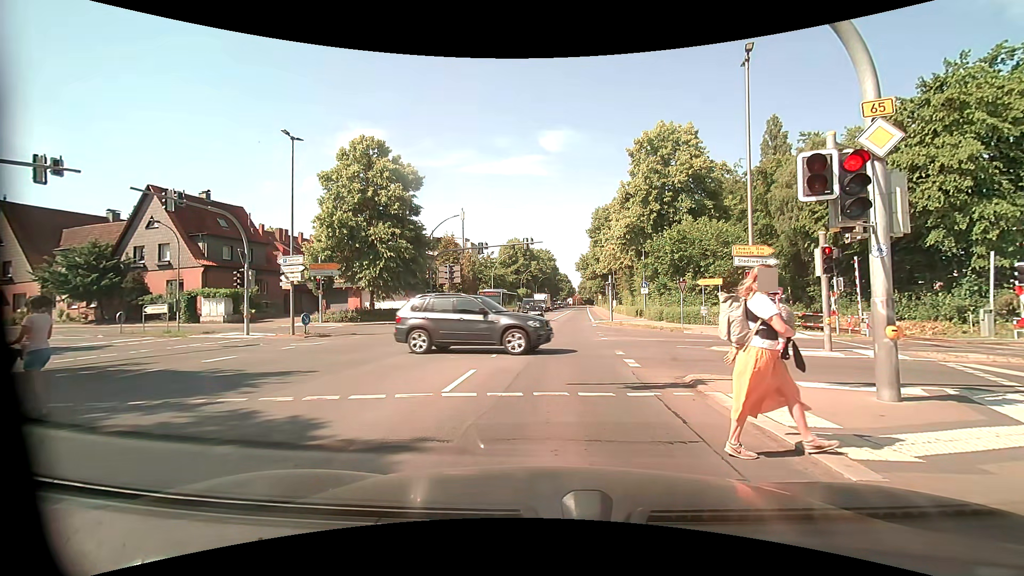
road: primary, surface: asphalt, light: Day
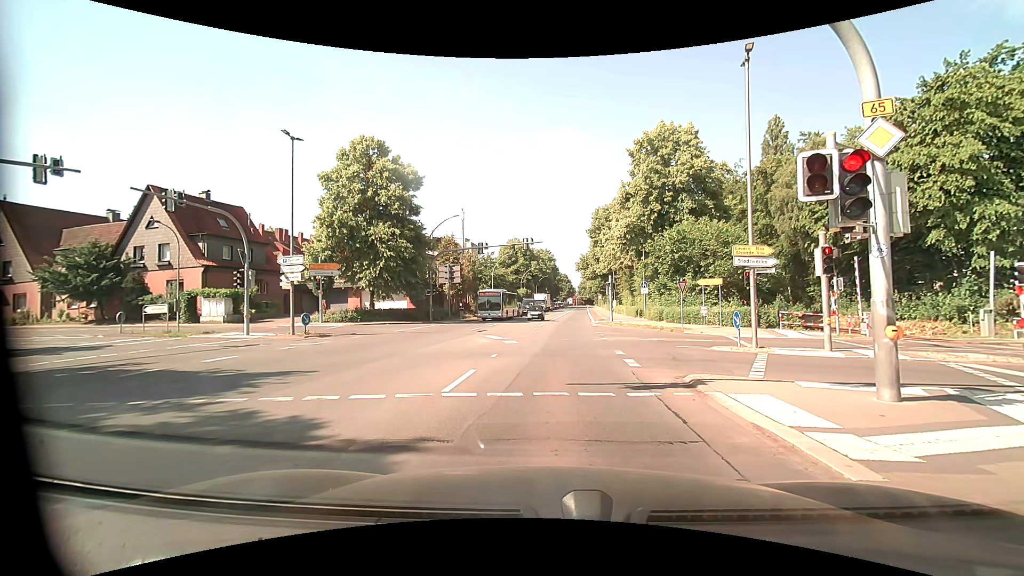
(0.0, 0.0) m; 0°
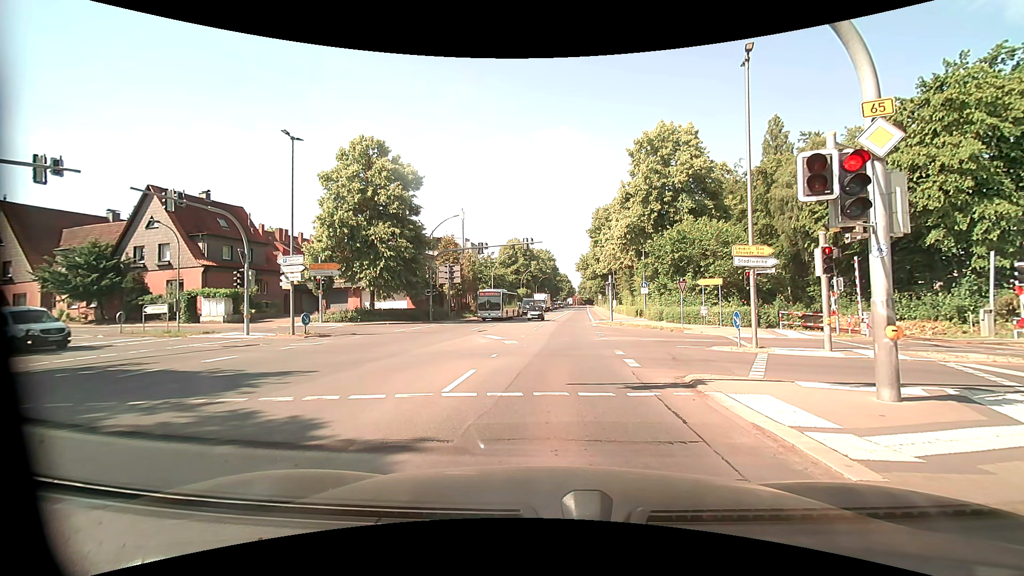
(0.0, 0.0) m; 0°
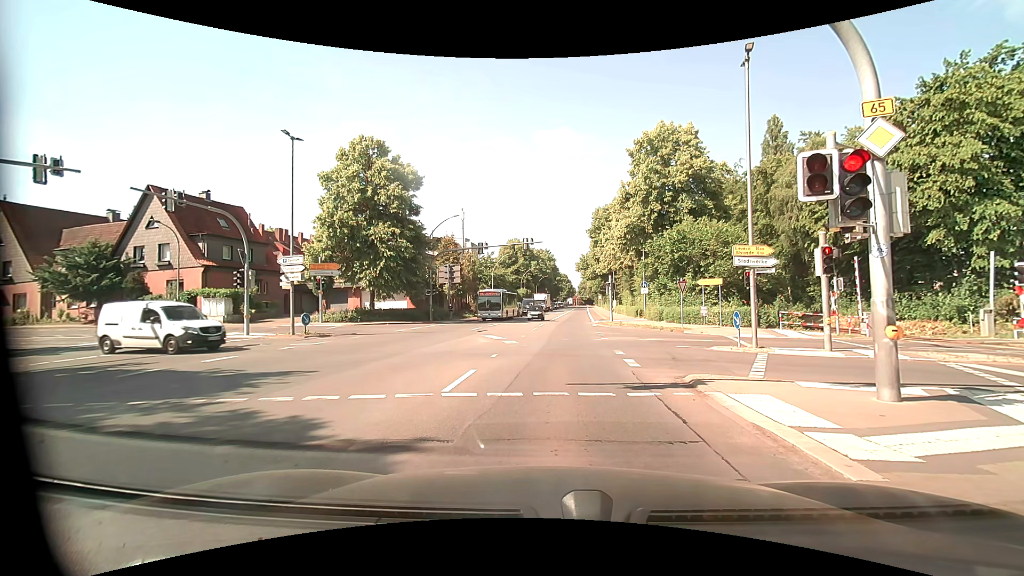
(0.0, 0.0) m; 0°
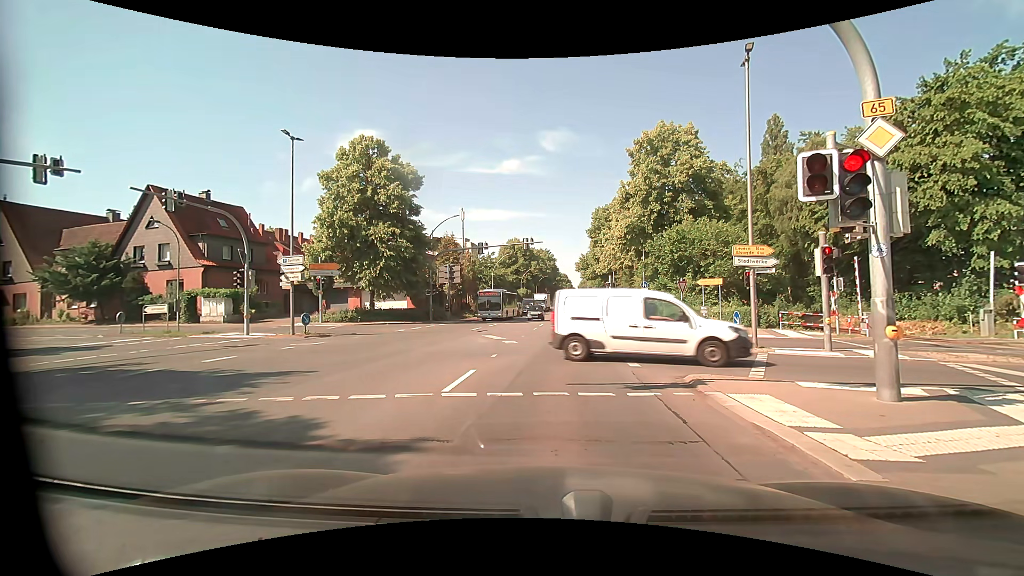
(0.0, 0.0) m; 0°
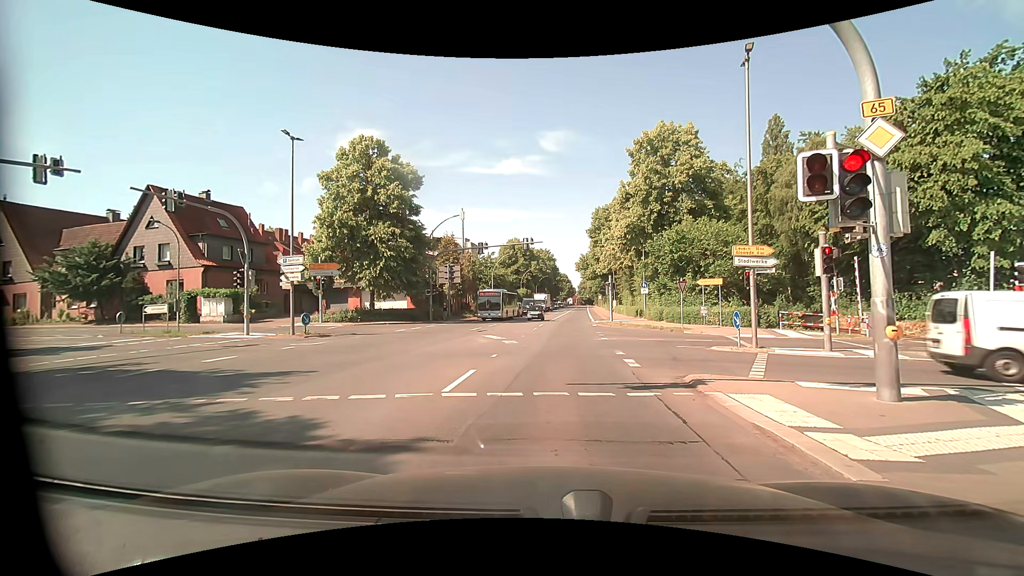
(0.0, 0.0) m; 0°
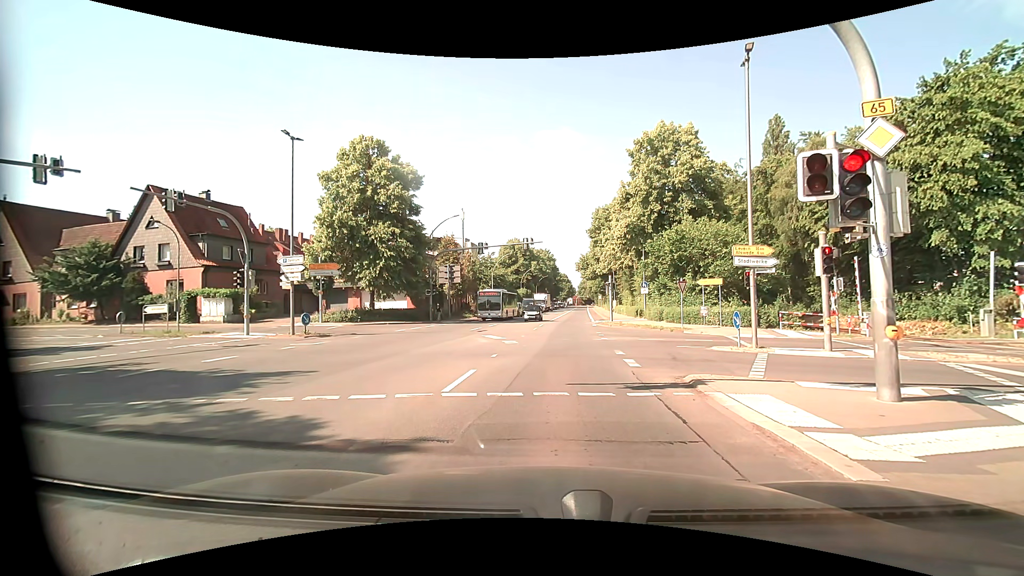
(0.0, 0.0) m; 0°
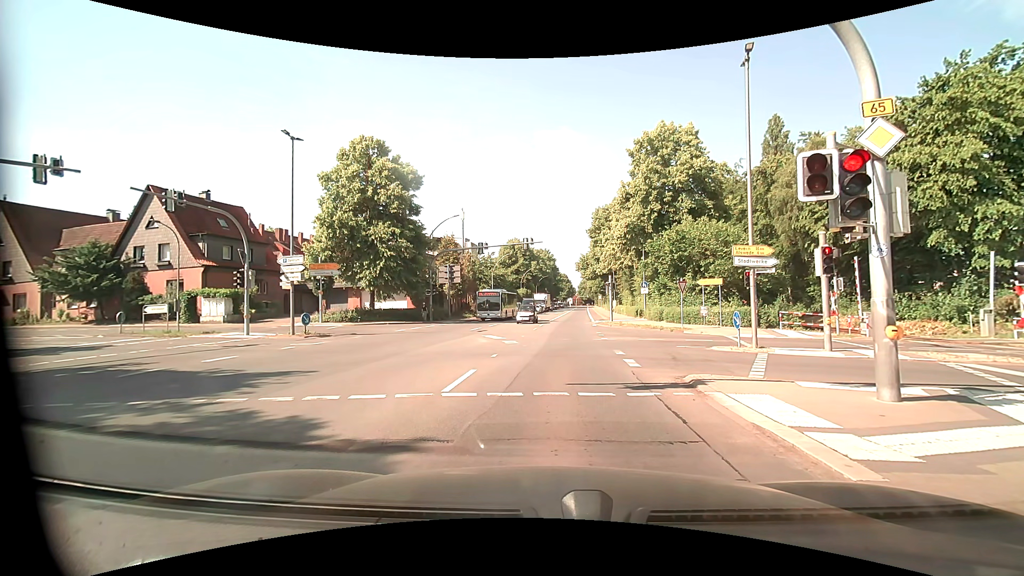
(0.0, 0.0) m; 0°
(0, +10) (+1, +20) (+1, +30) (+2, +40) (+3, +50) (+4, +60) (+4, +70) (+5, +80) (+6, +90) (+7, +100) m
